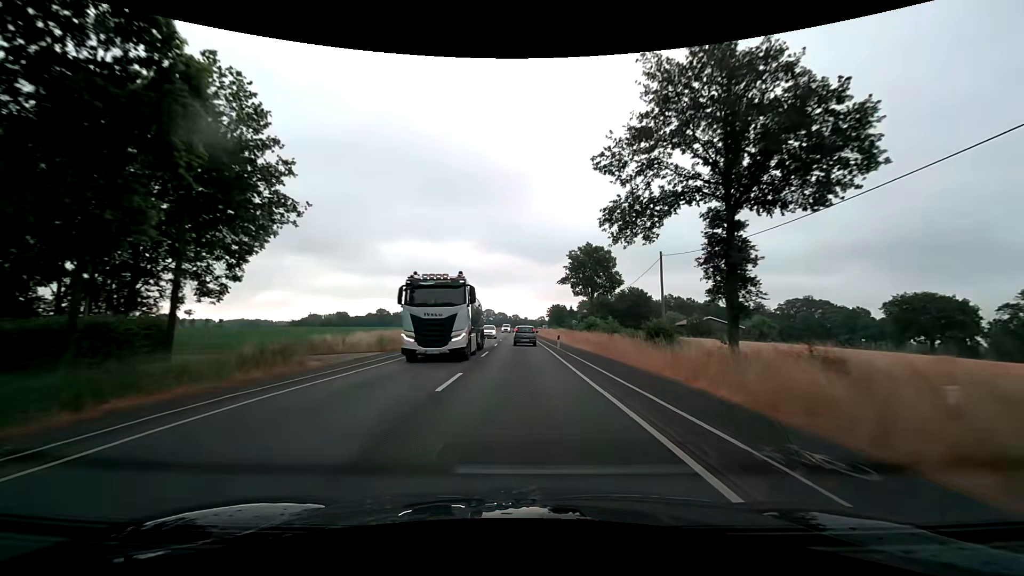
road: secondary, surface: asphalt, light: Day
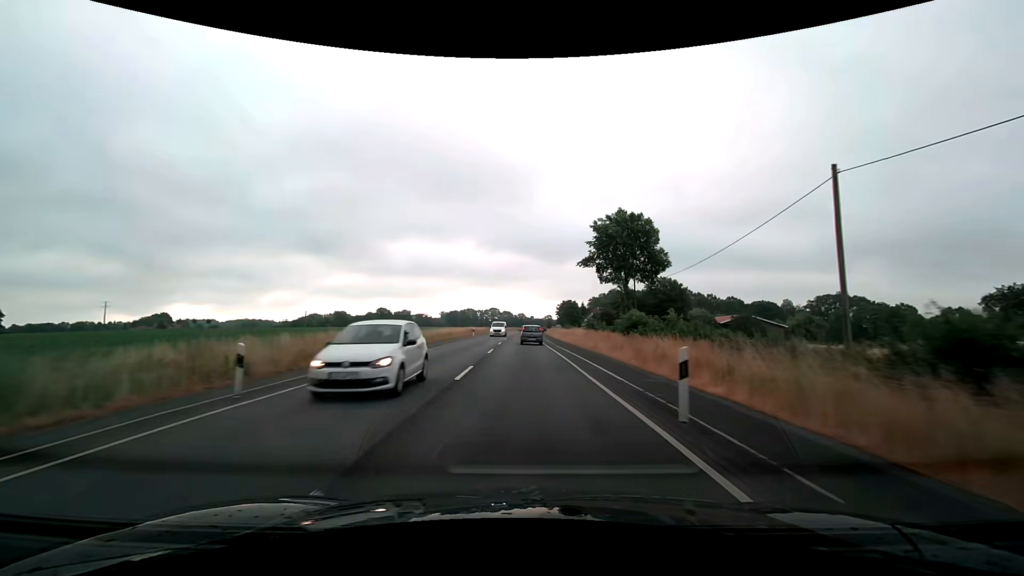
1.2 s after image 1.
(0.0, +22.5) m; 0°
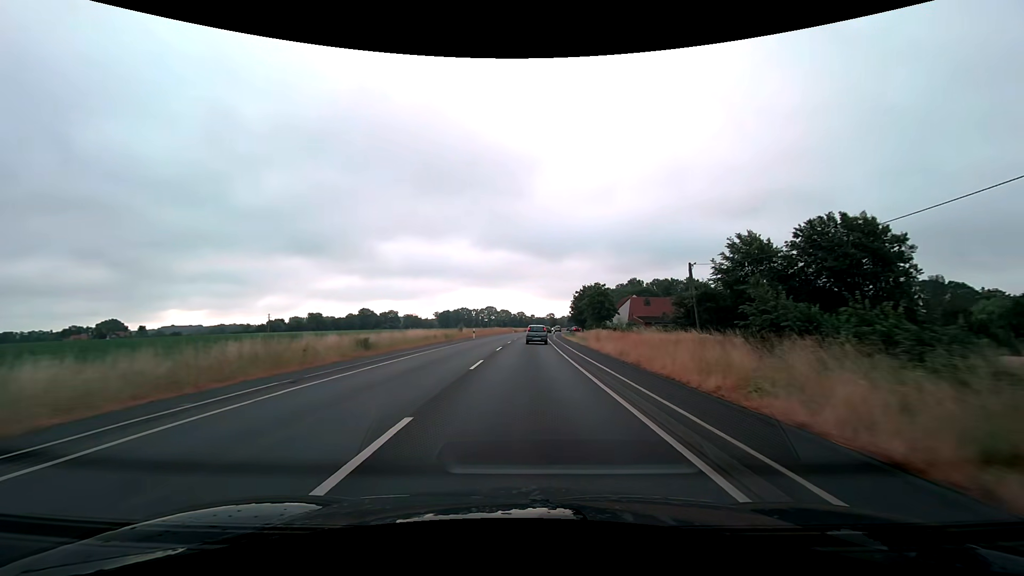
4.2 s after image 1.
(0.0, +57.8) m; 0°
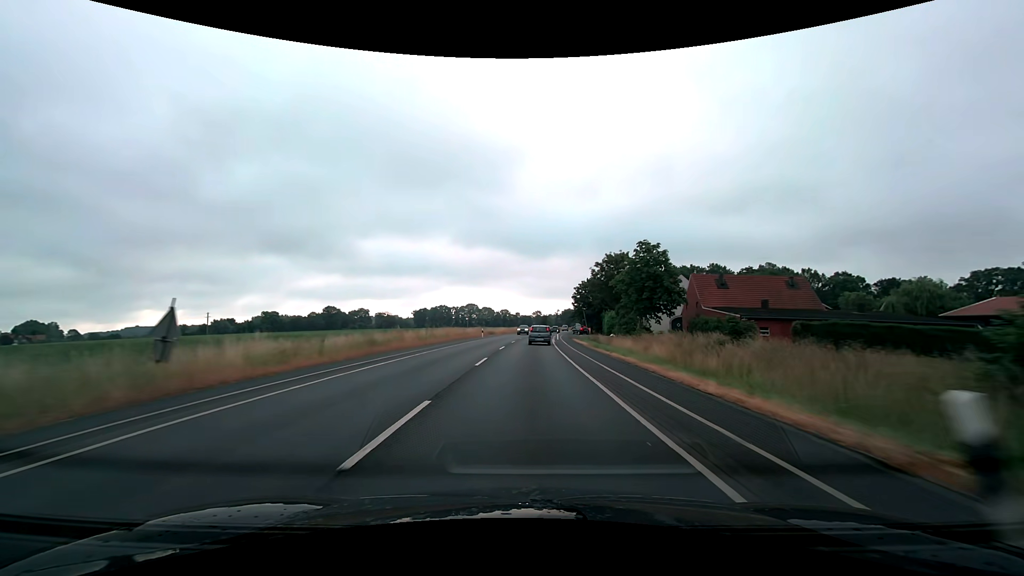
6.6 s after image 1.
(+0.6, +46.9) m; +2°
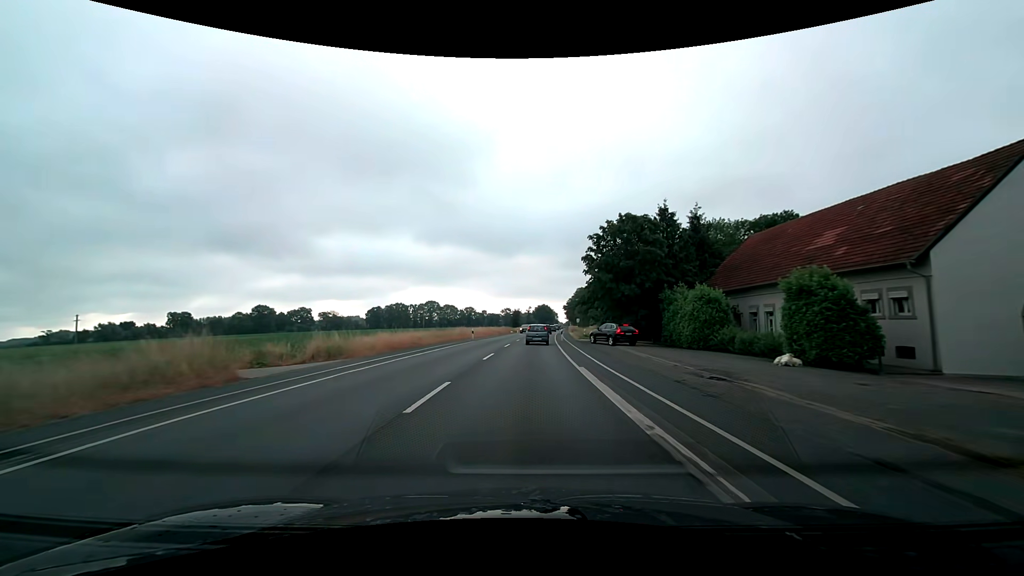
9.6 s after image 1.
(+1.6, +57.8) m; +3°
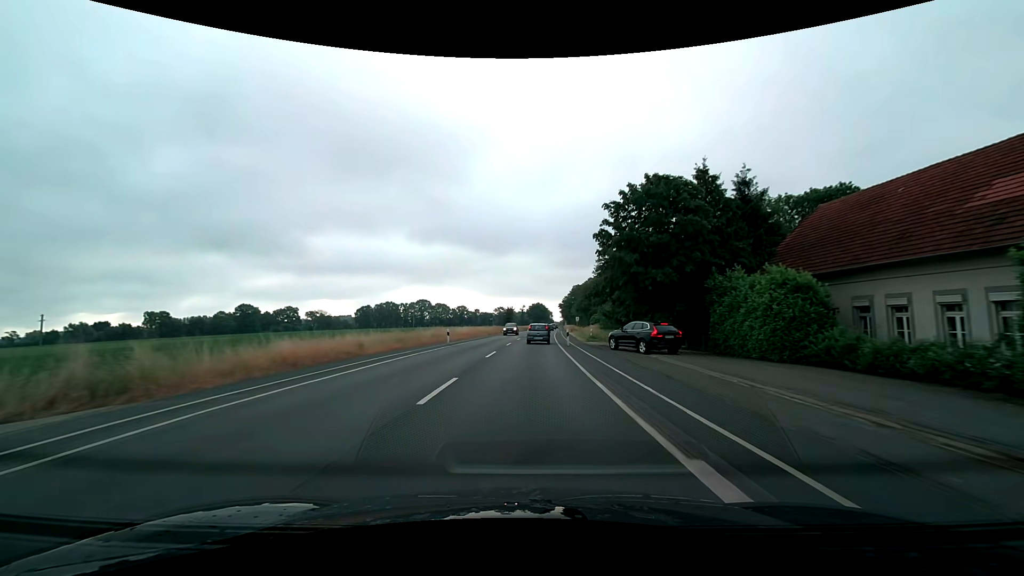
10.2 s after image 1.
(+0.1, +11.4) m; +1°
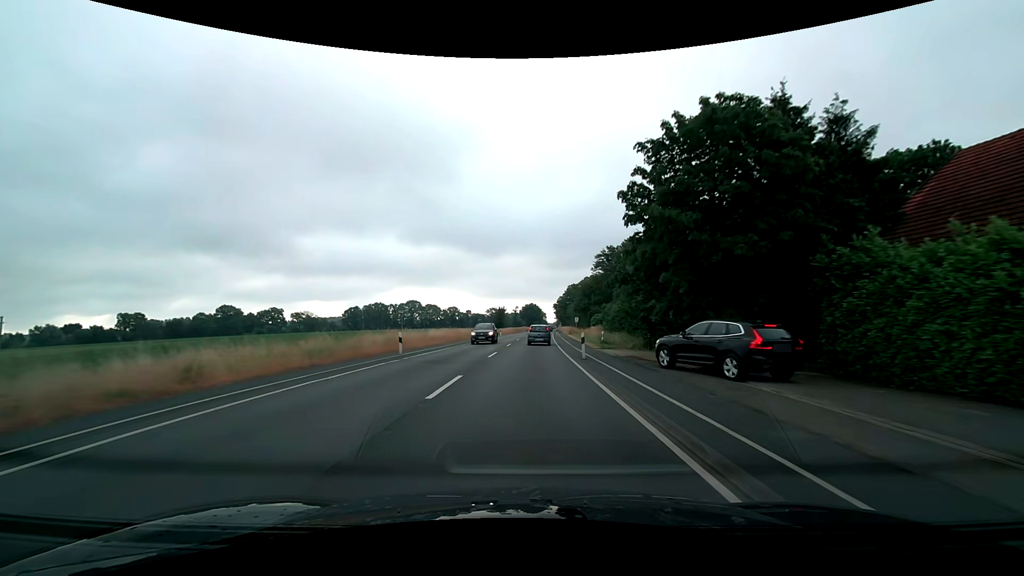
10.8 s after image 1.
(+0.1, +11.4) m; +1°
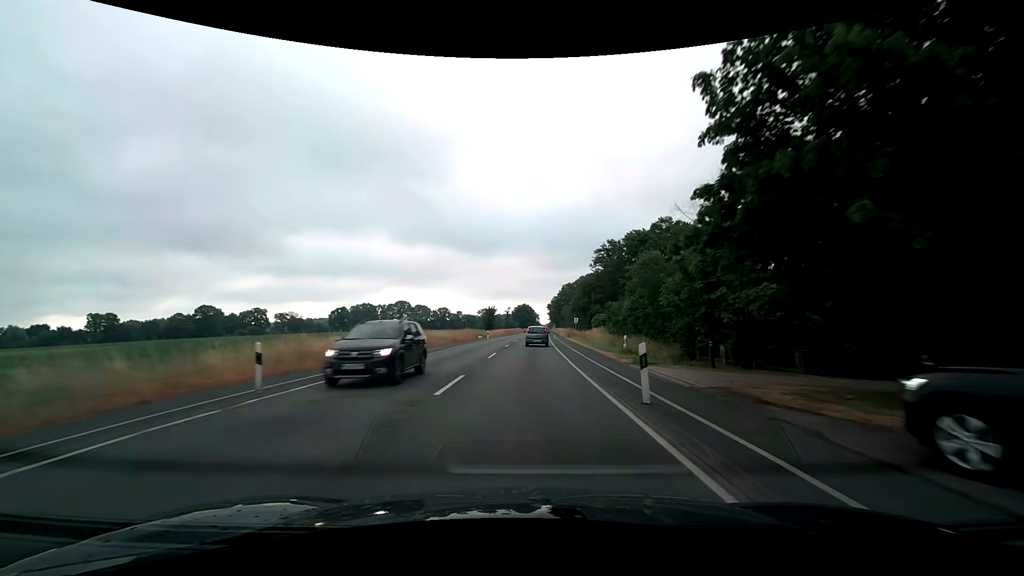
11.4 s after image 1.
(+0.1, +11.4) m; +1°
(0, +10) (0, +20) (0, +30) (+1, +40) (+1, +50) (+1, +60) (+2, +70) (+2, +80) (+3, +90) (+3, +100) m
